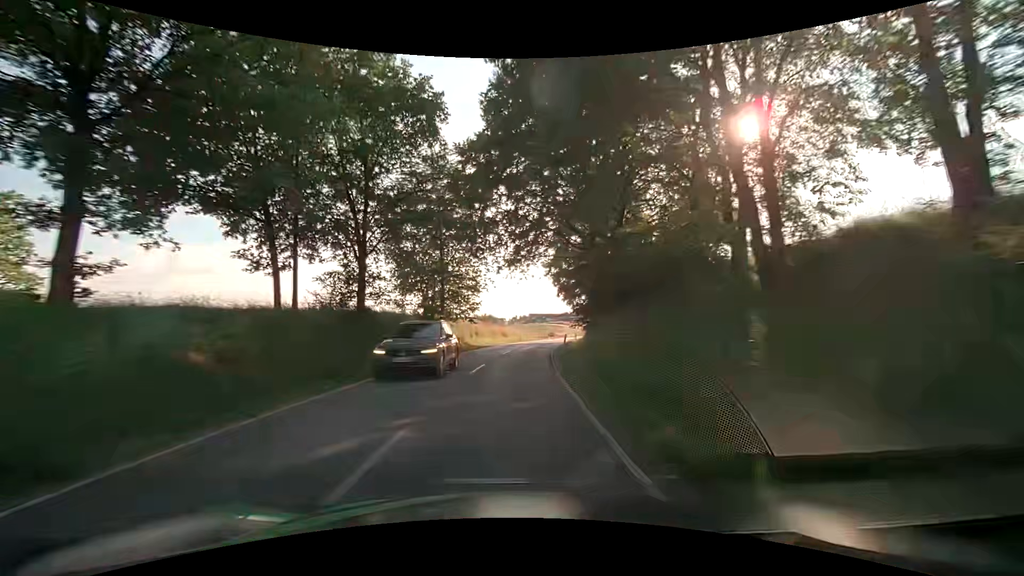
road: secondary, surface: asphalt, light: Day
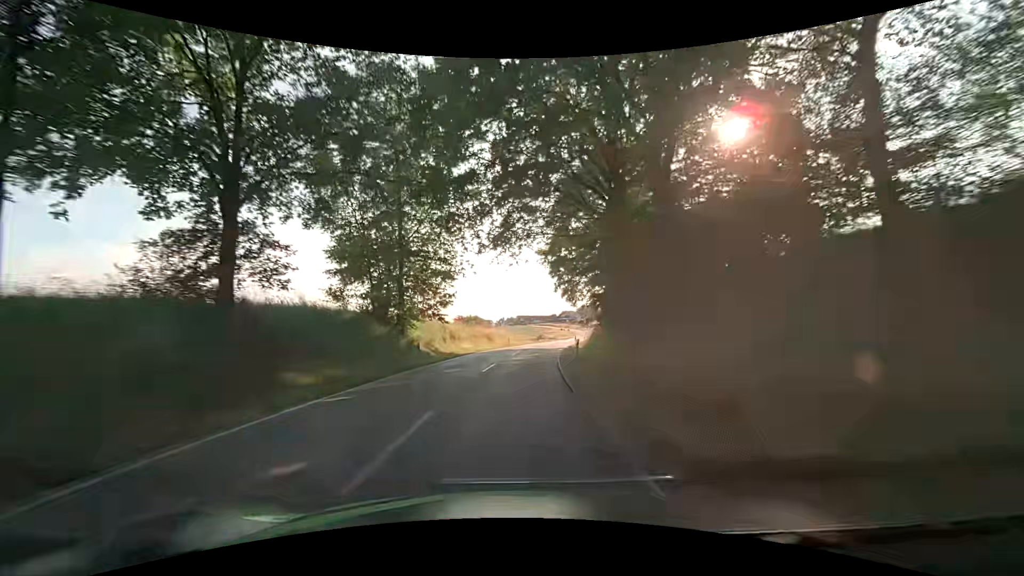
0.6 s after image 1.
(+0.1, +10.8) m; +2°
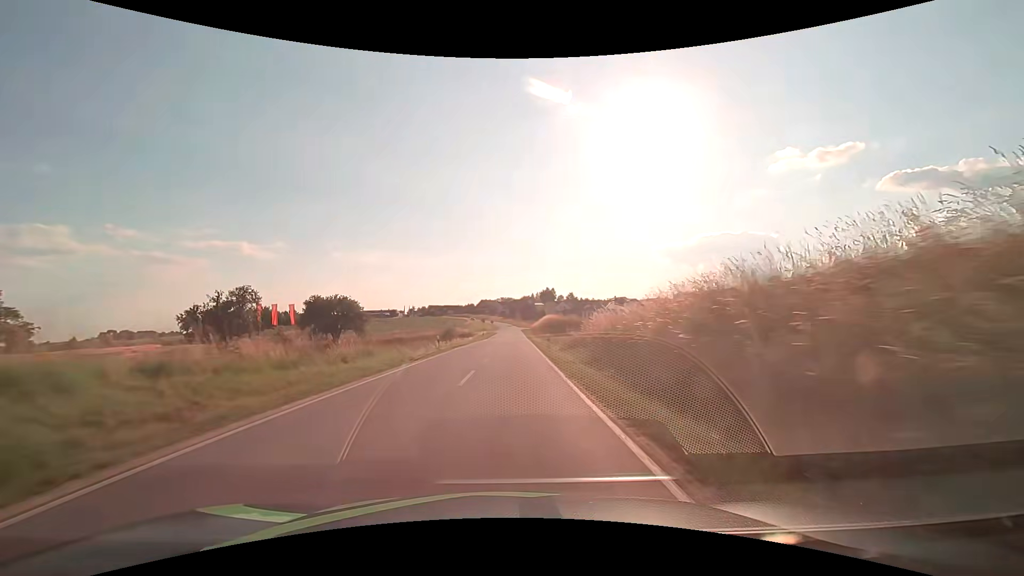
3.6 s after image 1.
(+4.7, +53.7) m; +10°
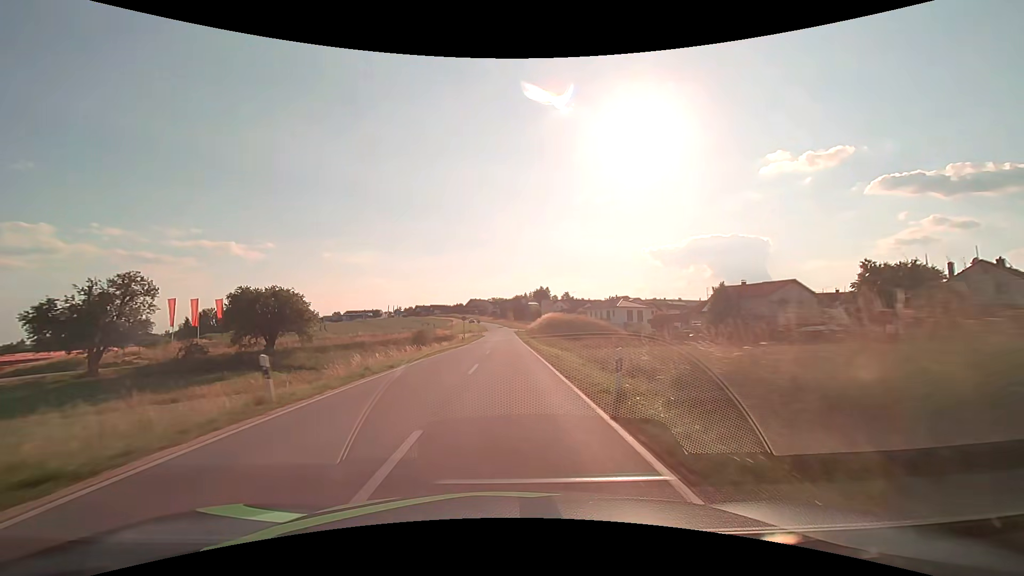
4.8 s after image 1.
(+0.1, +21.7) m; +1°
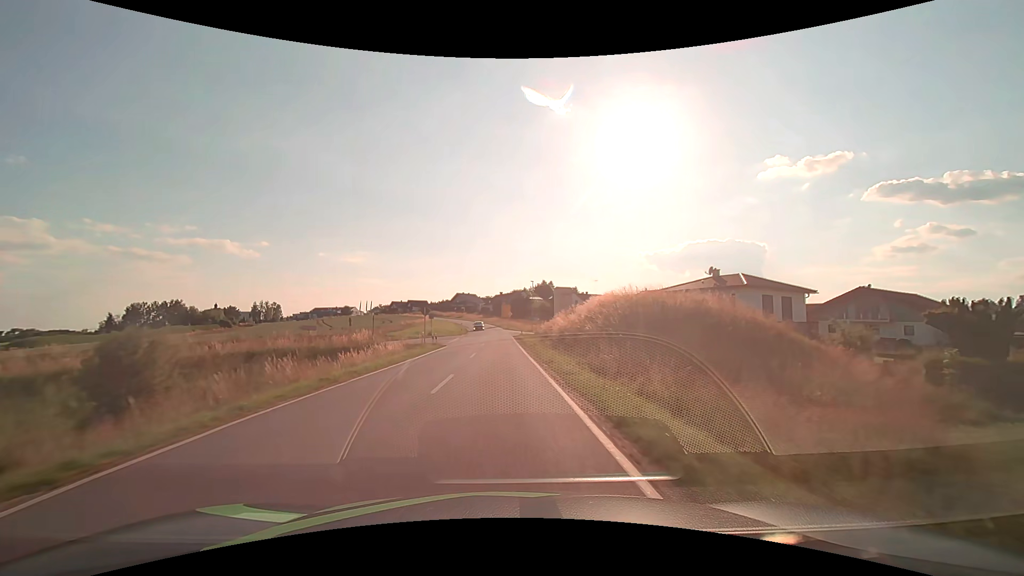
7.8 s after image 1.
(+0.4, +54.2) m; 0°
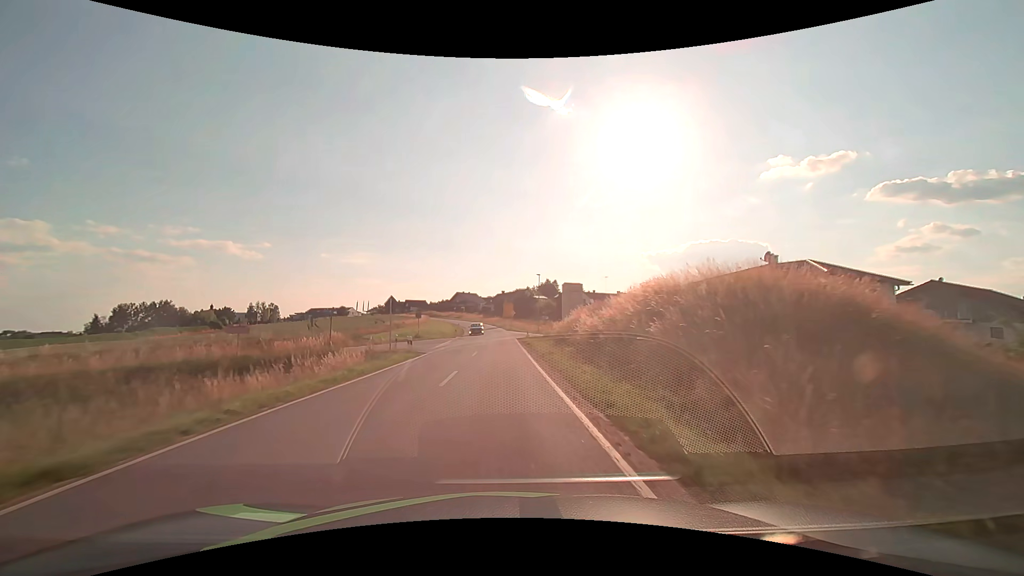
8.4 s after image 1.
(0.0, +10.8) m; 0°
(0, +10) (0, +20) (0, +30) (0, +40) (-1, +50) (-1, +60) (-2, +70) (-3, +80) (-4, +90) (-5, +100) m
